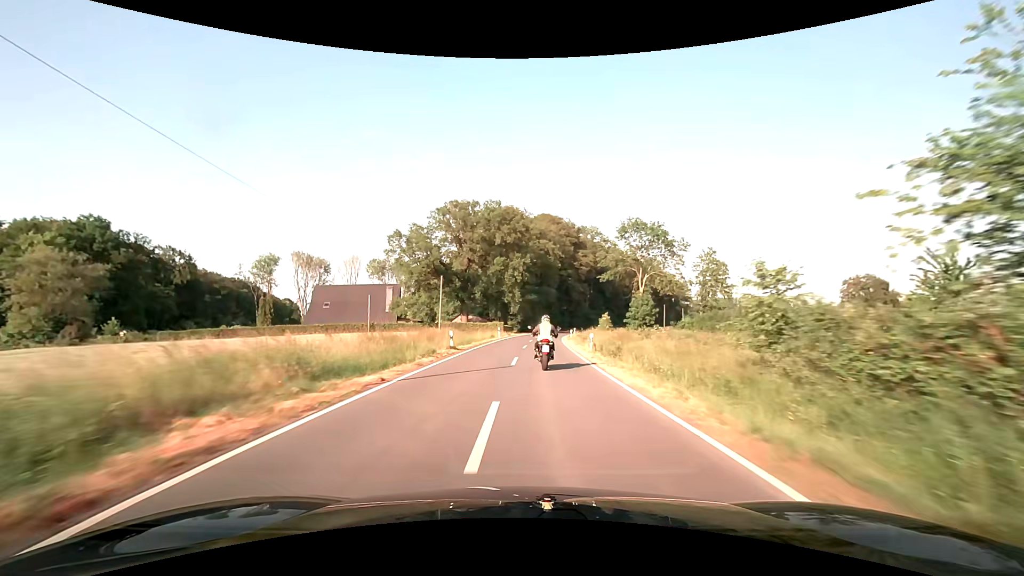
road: secondary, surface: asphalt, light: Day
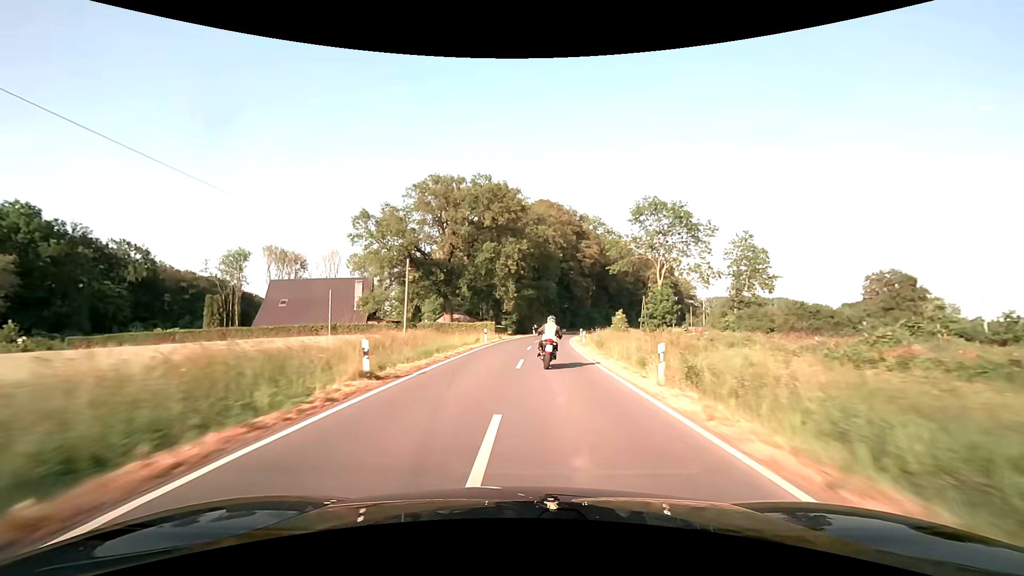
(+0.1, +13.3) m; +1°
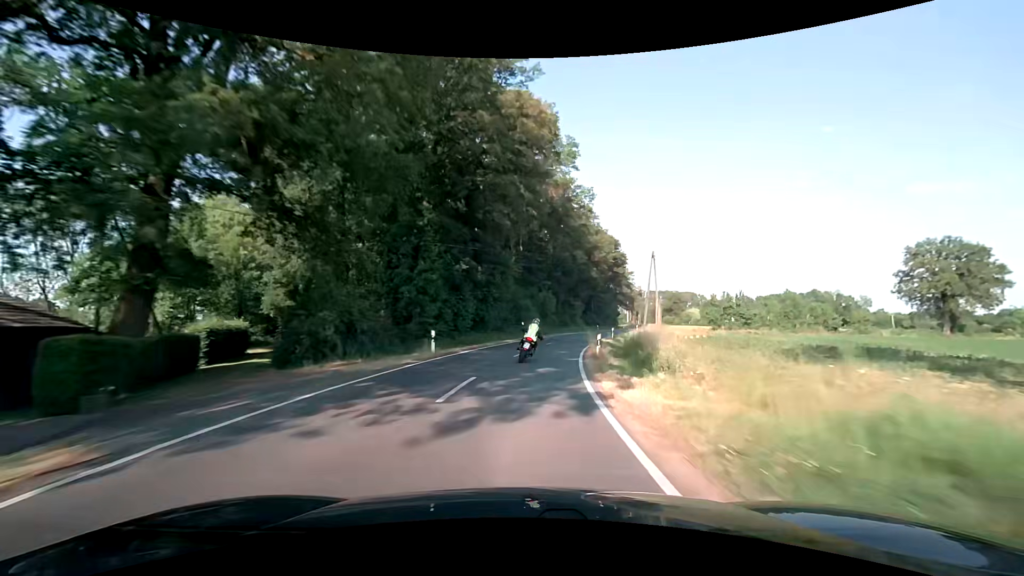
(+5.2, +66.2) m; +12°
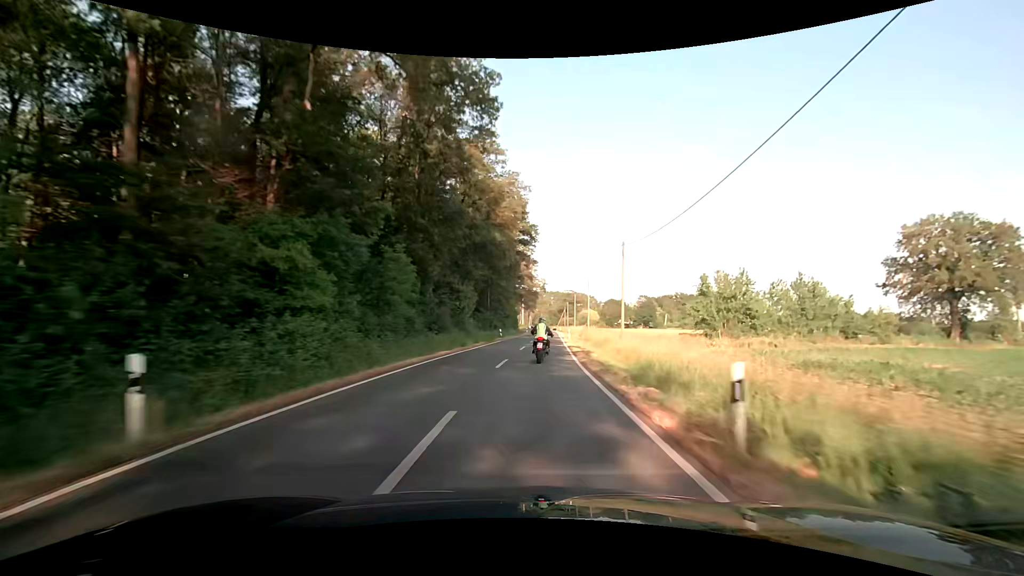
(+3.8, +40.2) m; +12°
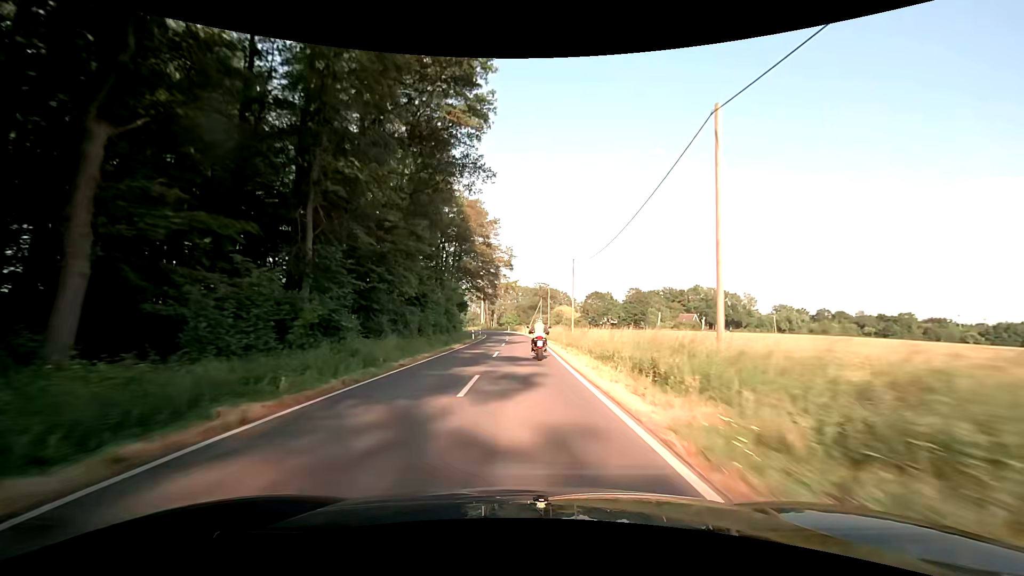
(+3.2, +54.1) m; +4°
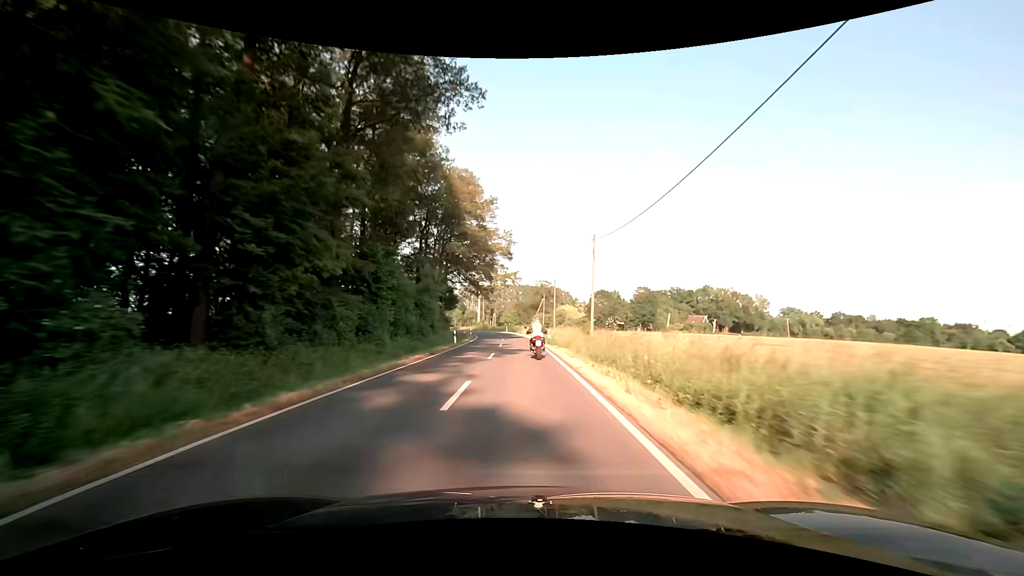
(0.0, +13.6) m; 0°
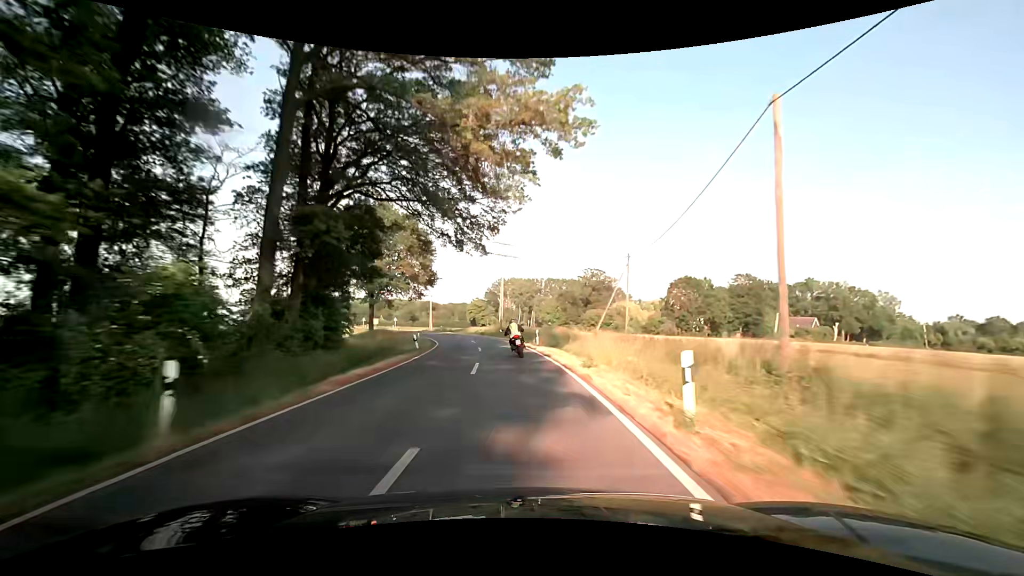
(-0.8, +54.8) m; -4°
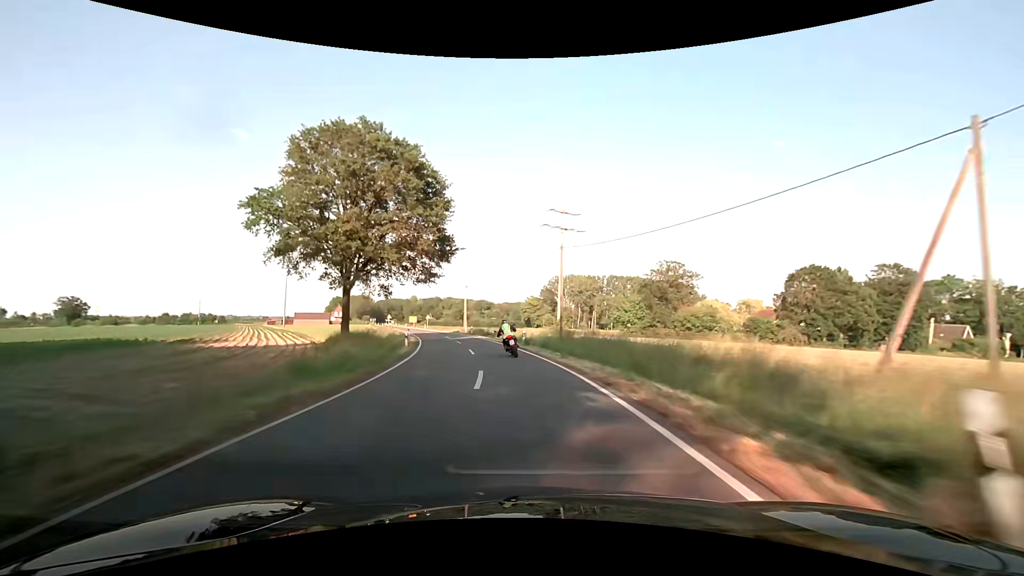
(-1.5, +27.4) m; -6°
(0, +10) (-1, +20) (-3, +30) (-5, +40) (-7, +49) (-10, +59) (-13, +69) (-16, +78) (-19, +88) (-22, +97) m
